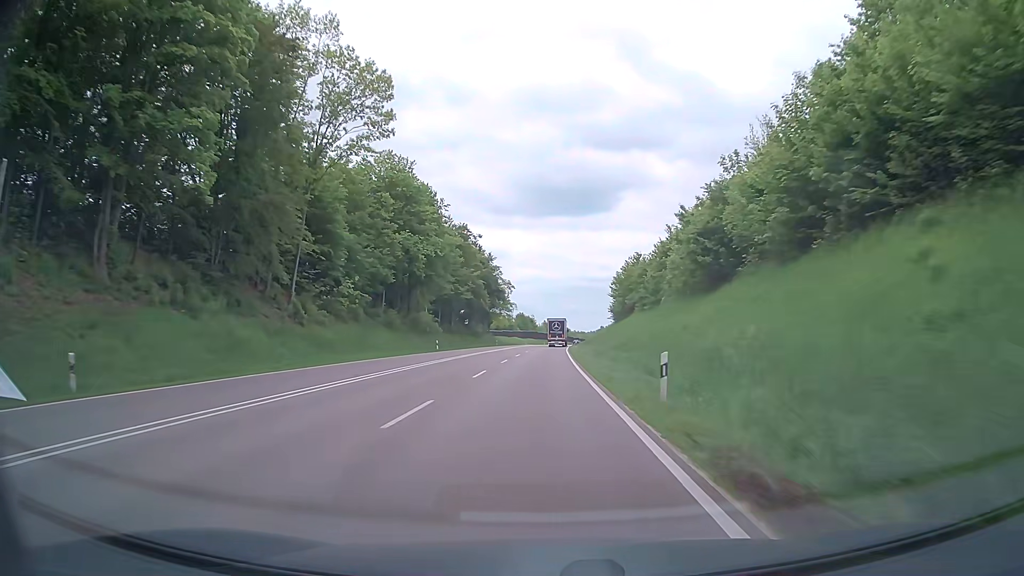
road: trunk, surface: asphalt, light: Day
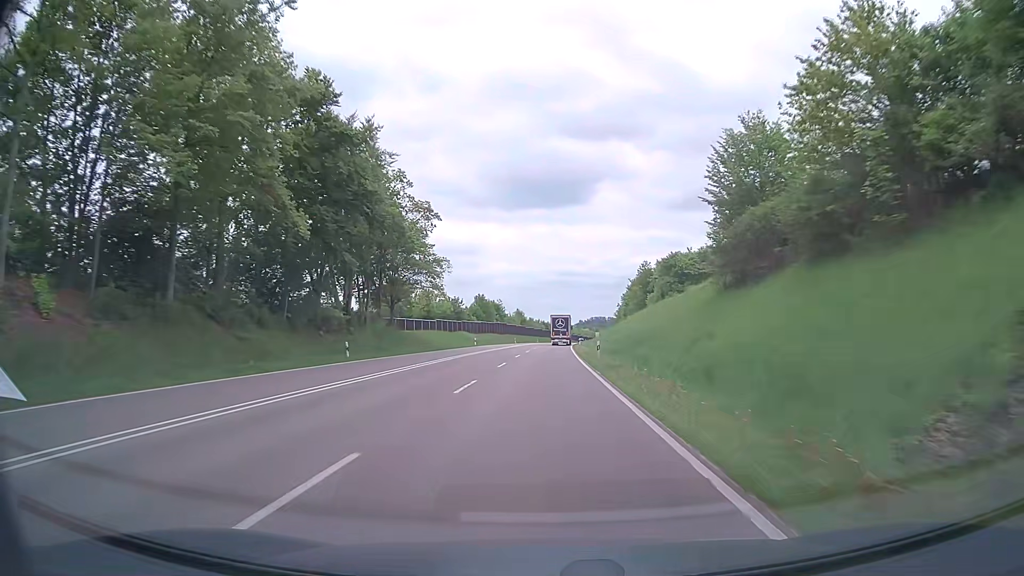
(+1.4, +78.5) m; +2°
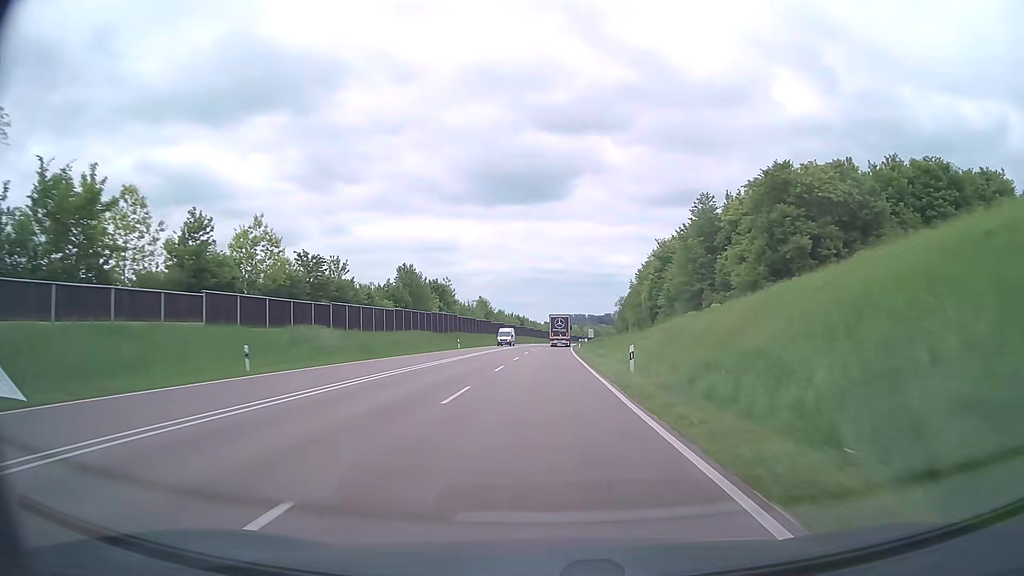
(+1.0, +62.5) m; +2°
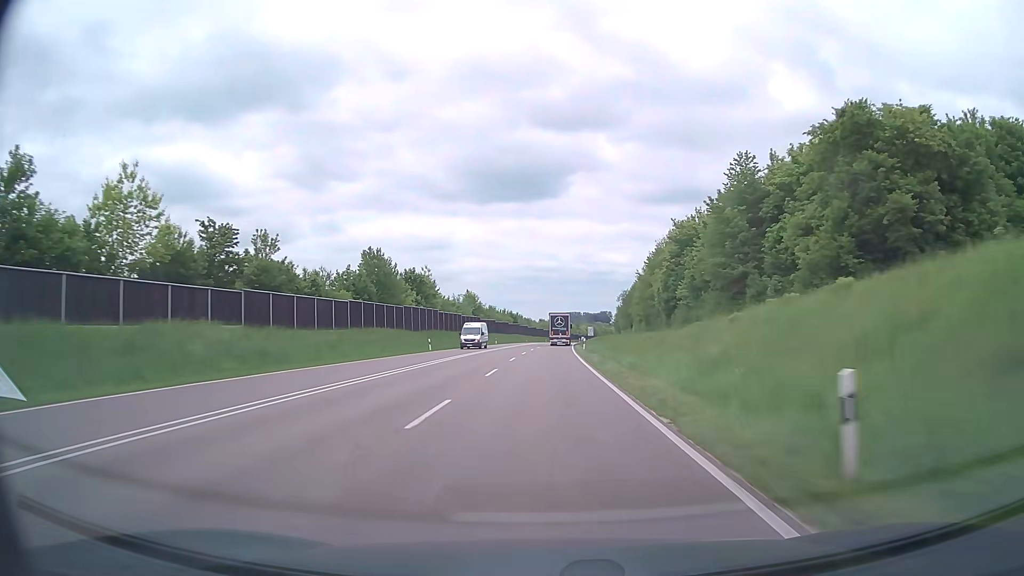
(0.0, +15.6) m; 0°
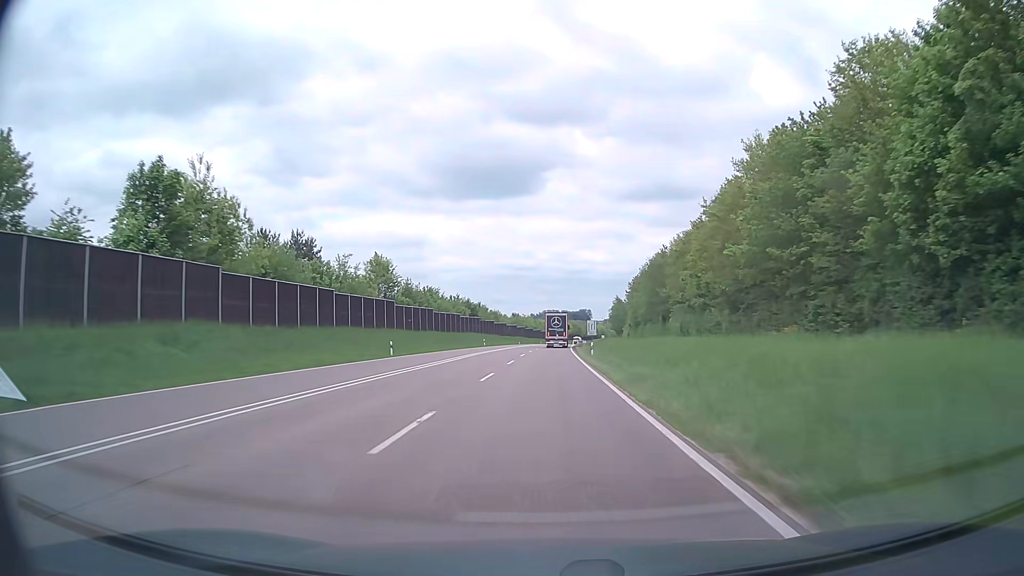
(+1.0, +62.1) m; +2°
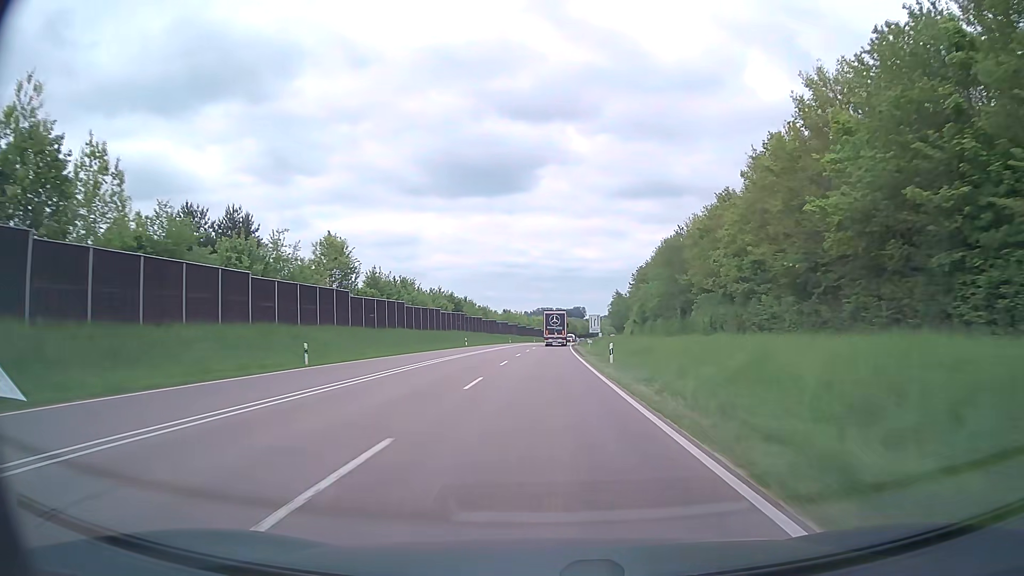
(+0.1, +15.5) m; +1°
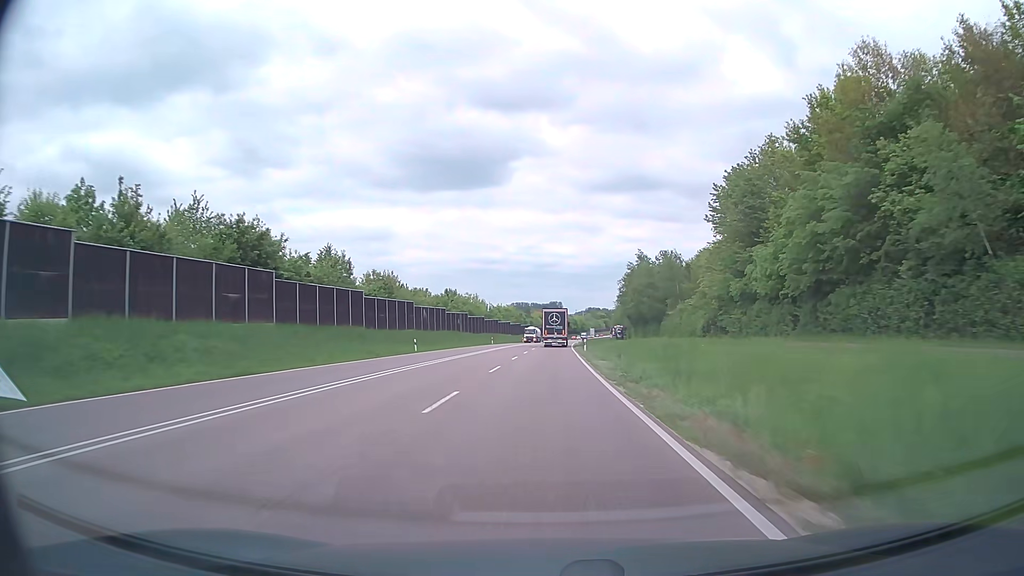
(+1.5, +77.0) m; +2°
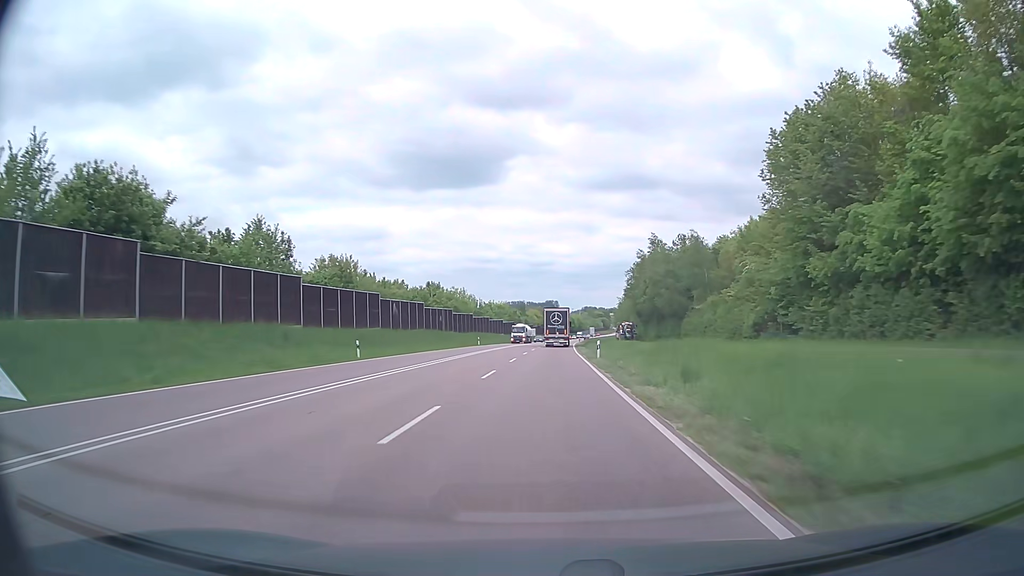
(0.0, +15.3) m; 0°
(0, +10) (0, +20) (0, +30) (0, +40) (+1, +50) (+1, +60) (+1, +70) (+2, +80) (+2, +90) (+3, +100) m
